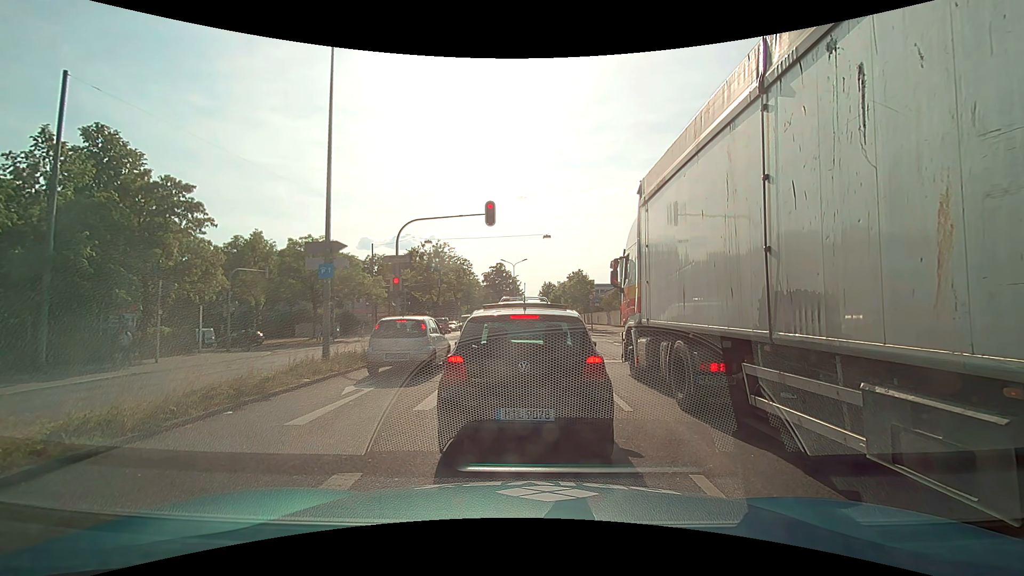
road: primary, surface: asphalt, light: Day
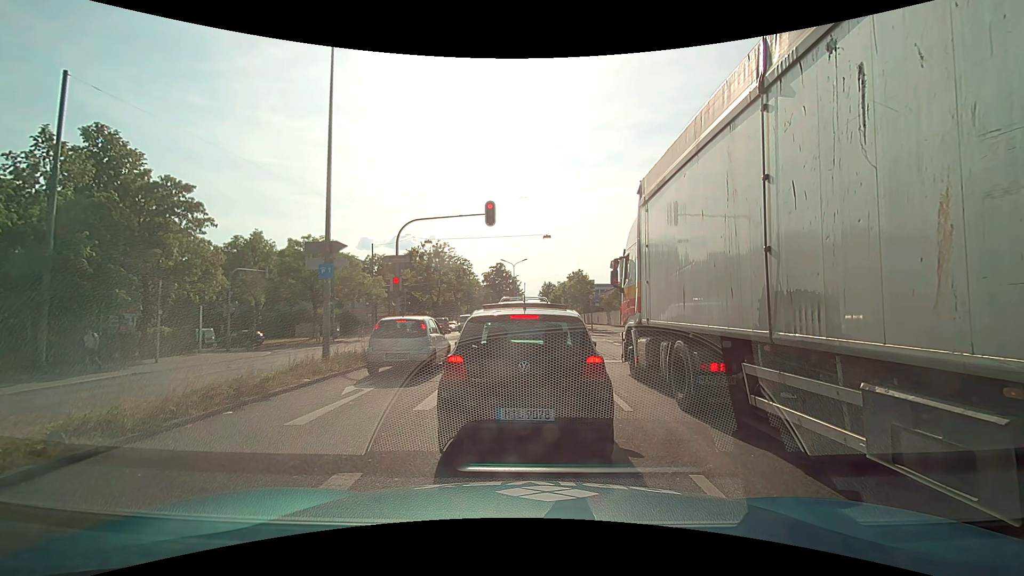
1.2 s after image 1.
(0.0, 0.0) m; 0°
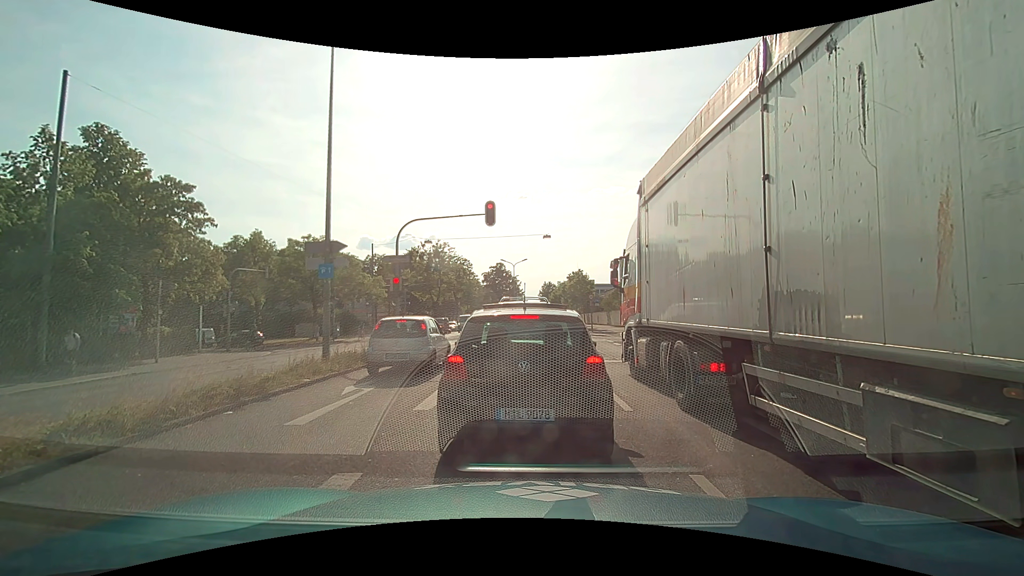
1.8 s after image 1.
(0.0, 0.0) m; 0°
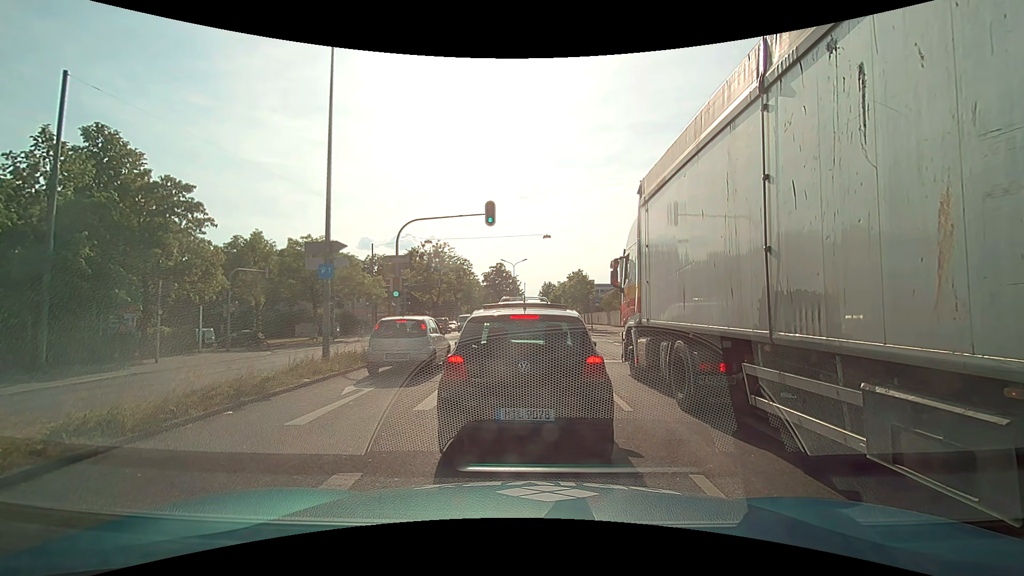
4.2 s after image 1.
(0.0, 0.0) m; 0°
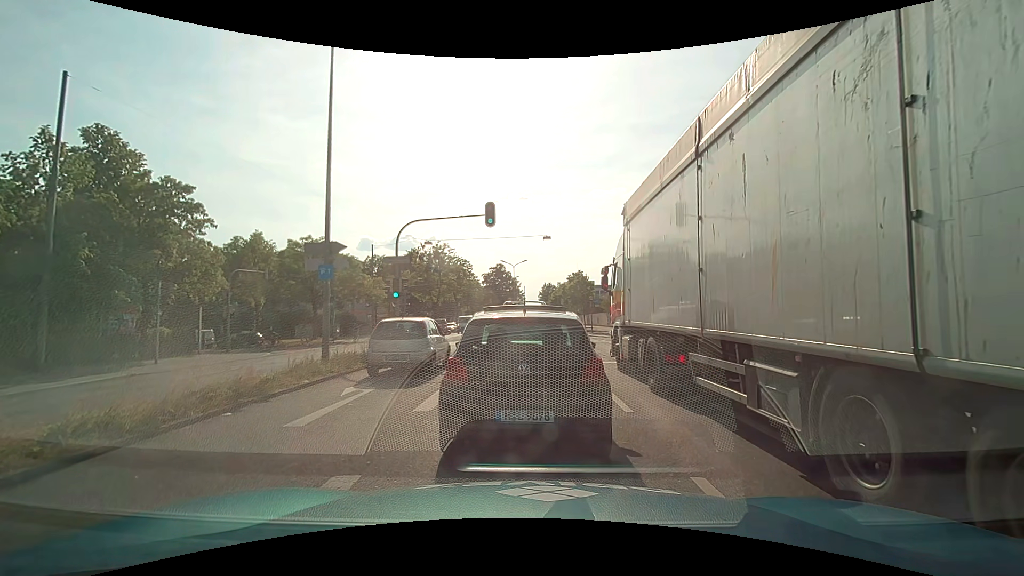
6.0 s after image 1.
(0.0, 0.0) m; 0°
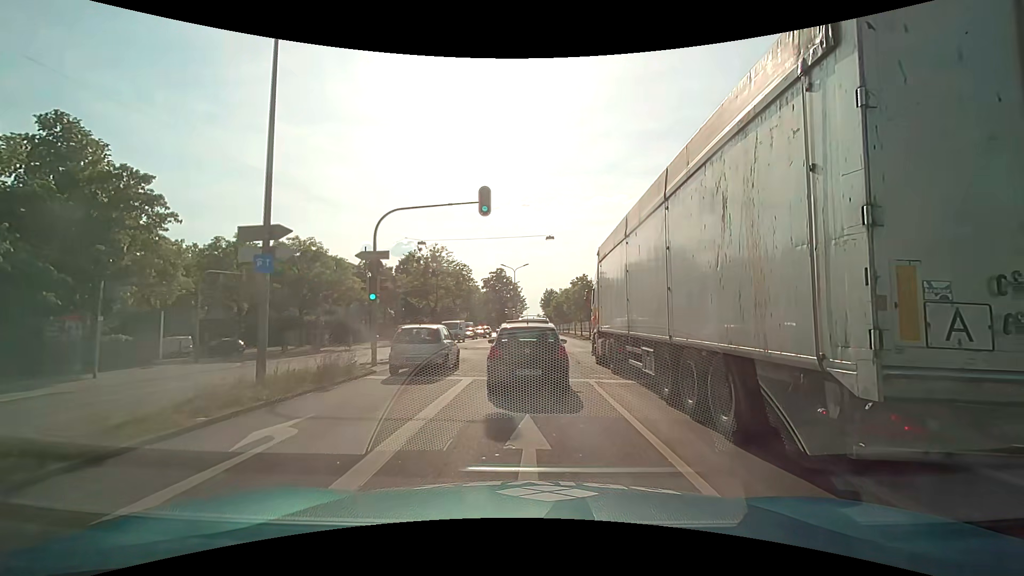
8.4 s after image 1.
(-0.1, +3.6) m; -2°
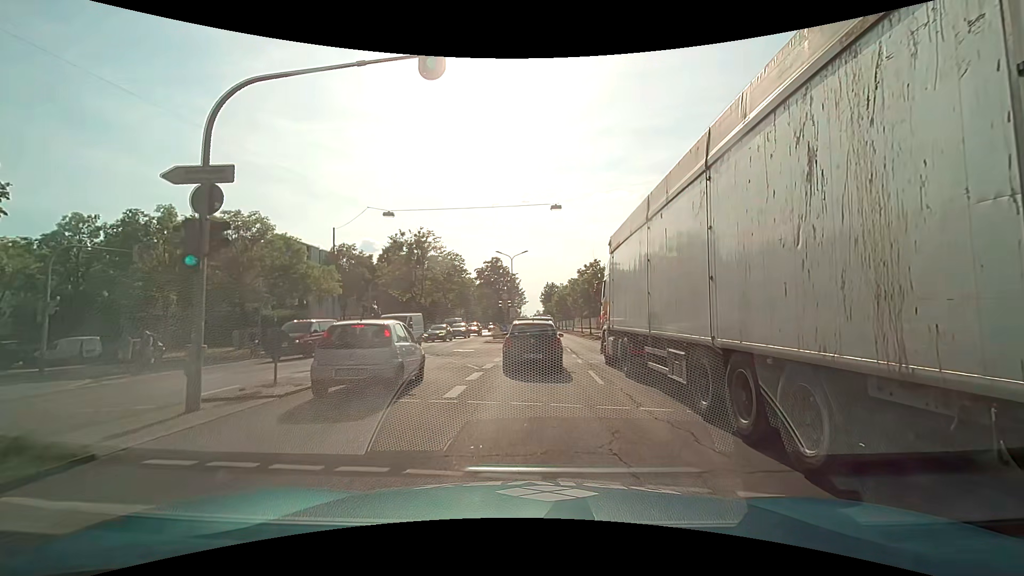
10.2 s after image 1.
(0.0, +10.1) m; 0°
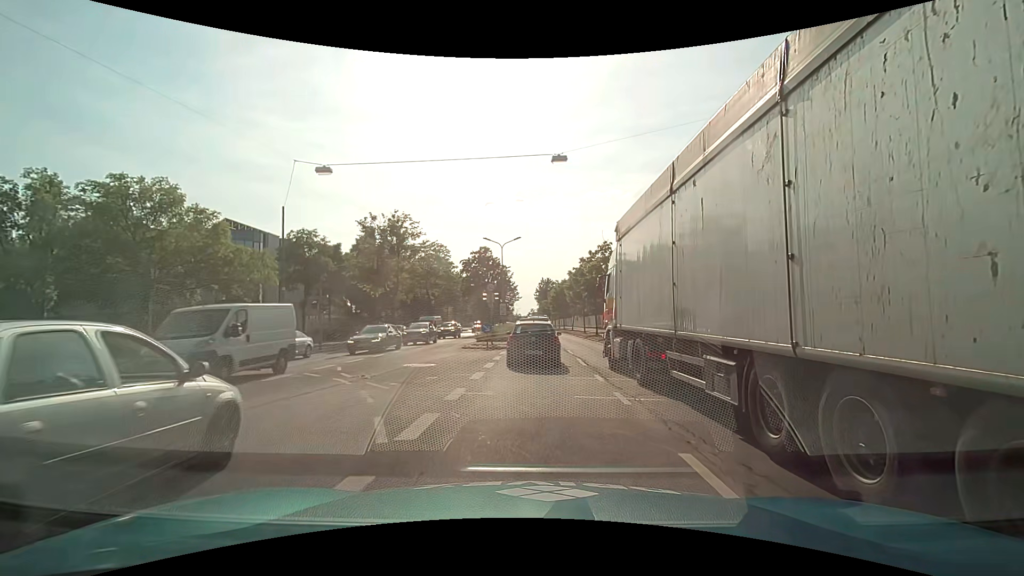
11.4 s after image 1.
(+0.1, +9.3) m; +1°
(0, +10) (0, +20) (0, +30) (0, +40) (0, +50) (0, +60) (-1, +70) (-1, +80) (-1, +90) (-1, +100) m
